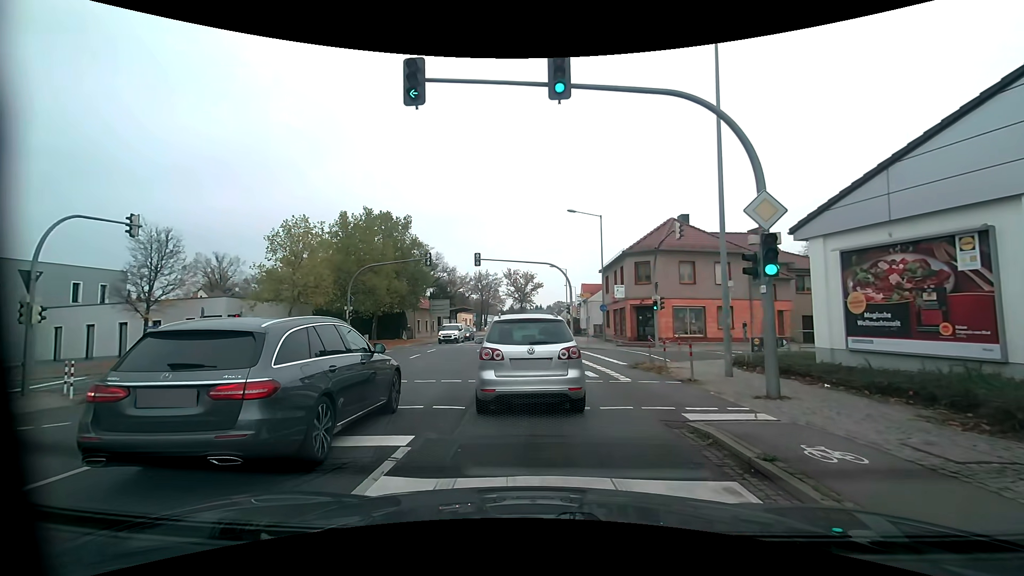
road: primary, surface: asphalt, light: Day
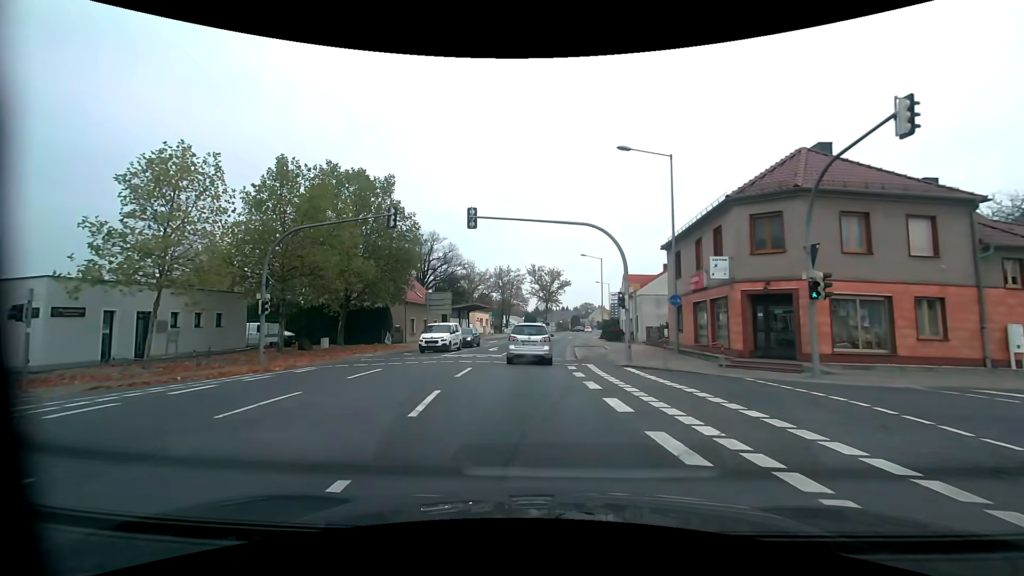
(0.0, +15.3) m; -1°
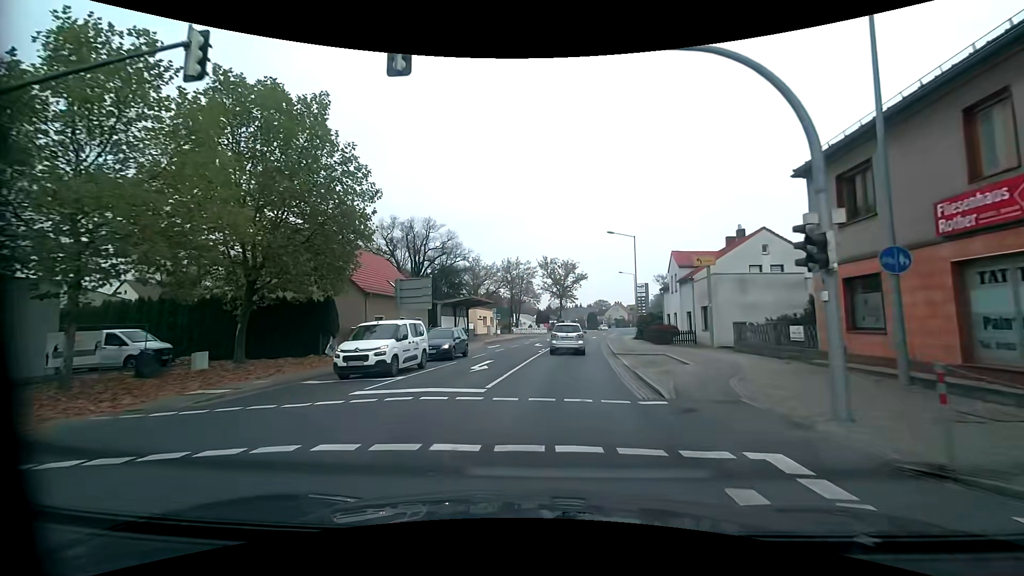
(-0.5, +14.6) m; -2°
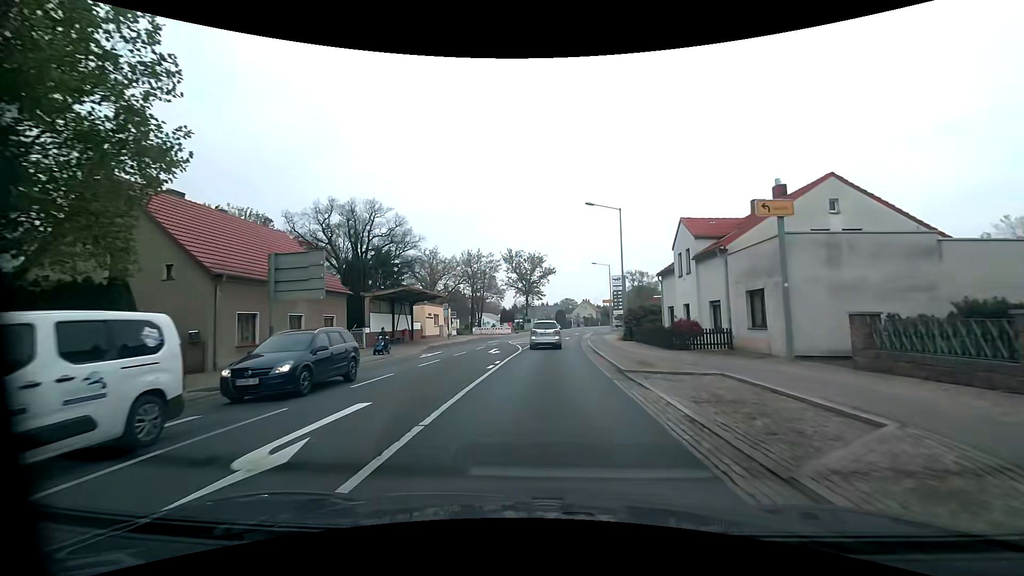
(+0.5, +11.9) m; +4°
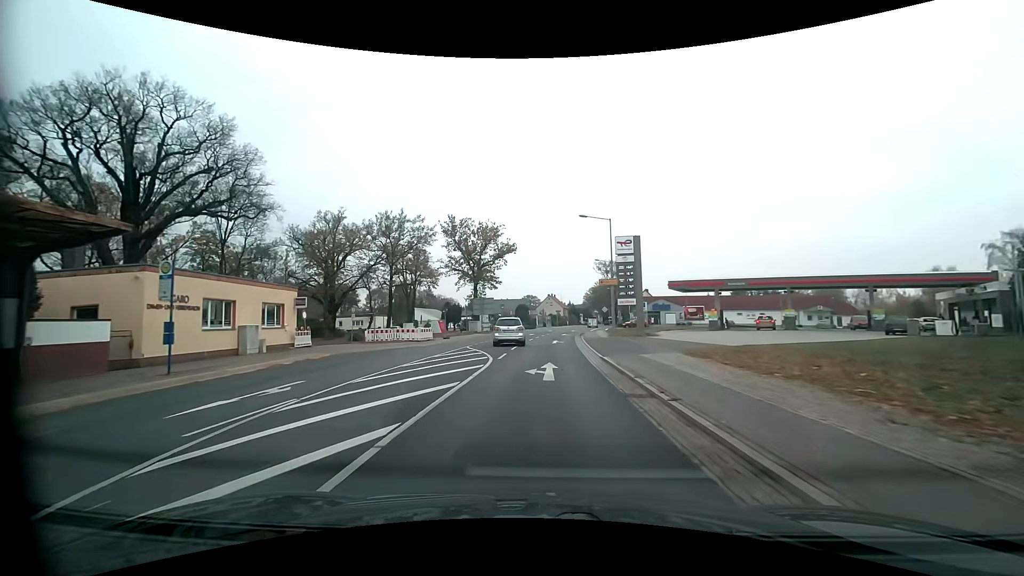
(+1.3, +35.2) m; +4°
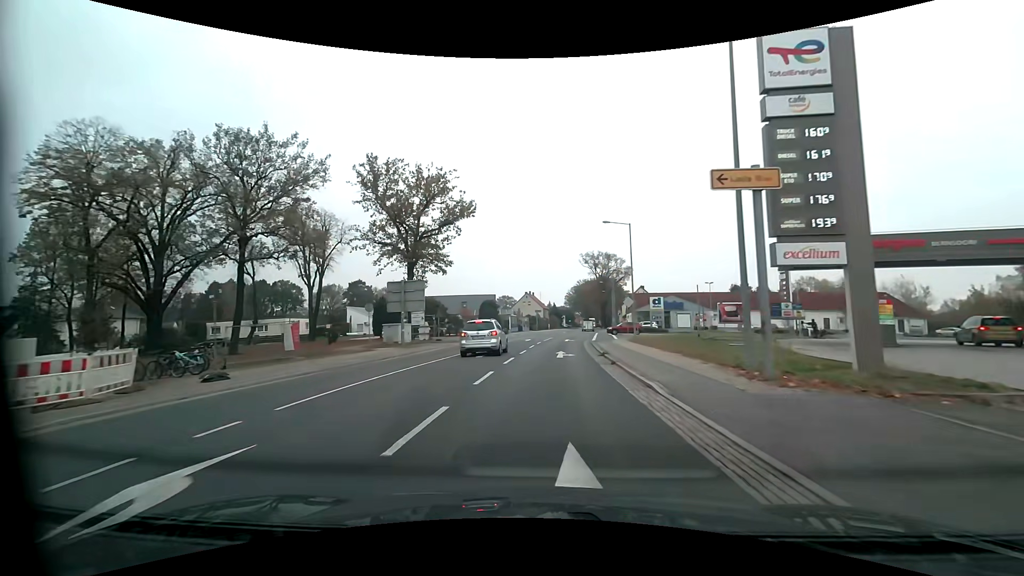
(+0.7, +31.2) m; +3°
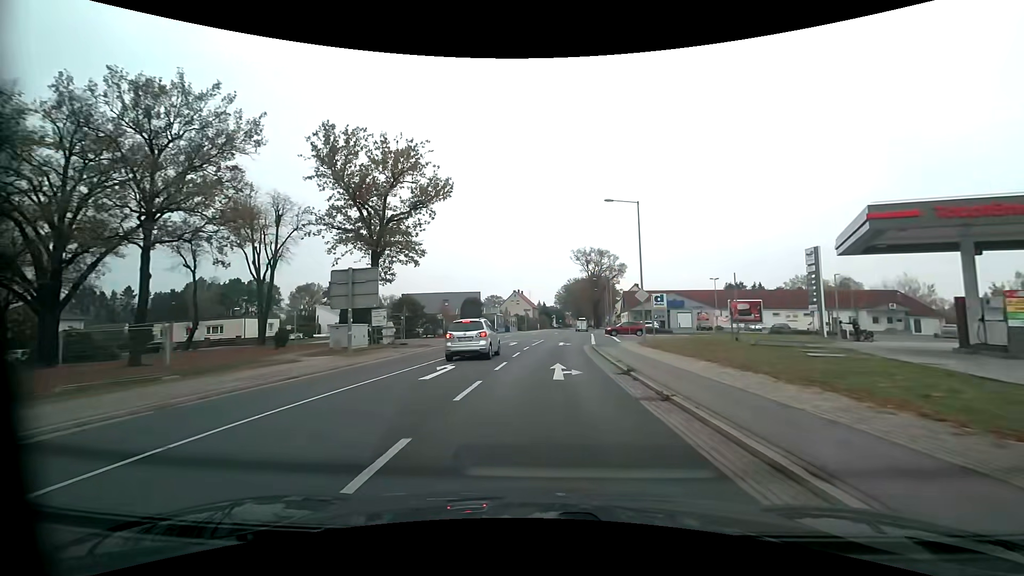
(+0.1, +8.3) m; +1°
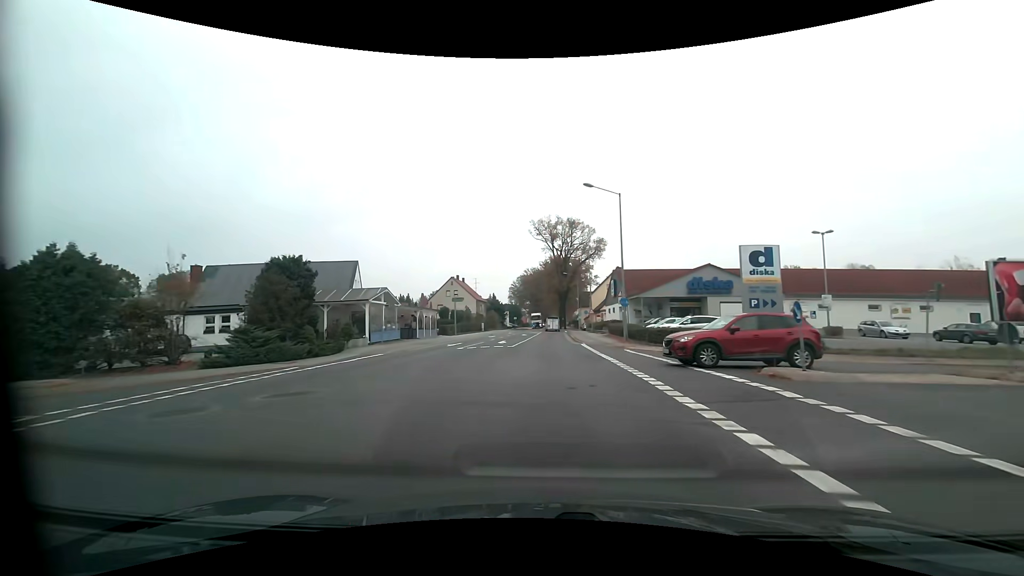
(+2.2, +41.9) m; +5°
(0, +10) (0, +20) (0, +30) (+1, +40) (+1, +50) (+1, +60) (+2, +70) (+2, +80) (+2, +90) (+2, +100) m
